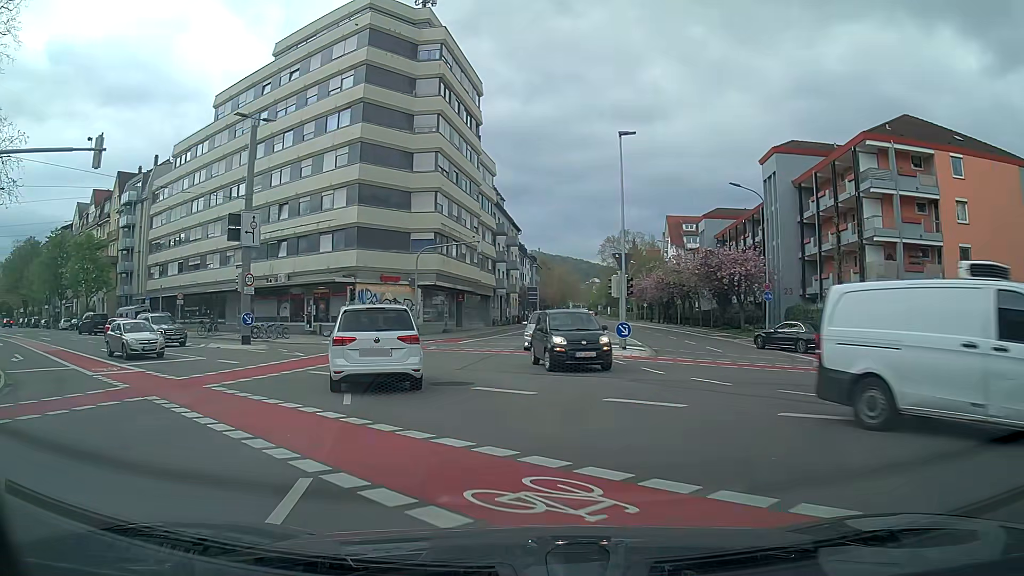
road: secondary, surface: asphalt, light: Day
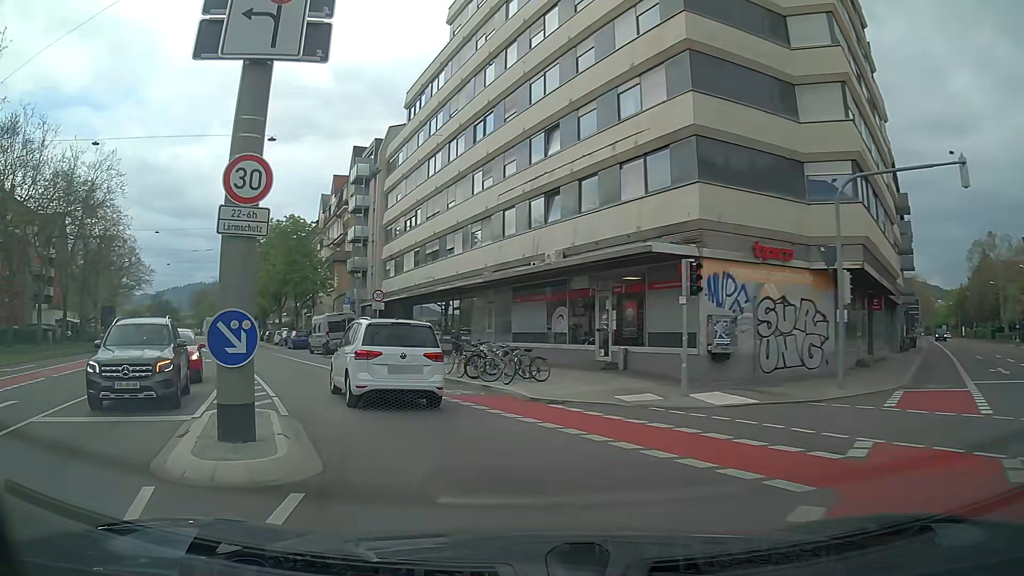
(-5.6, +23.5) m; -29°
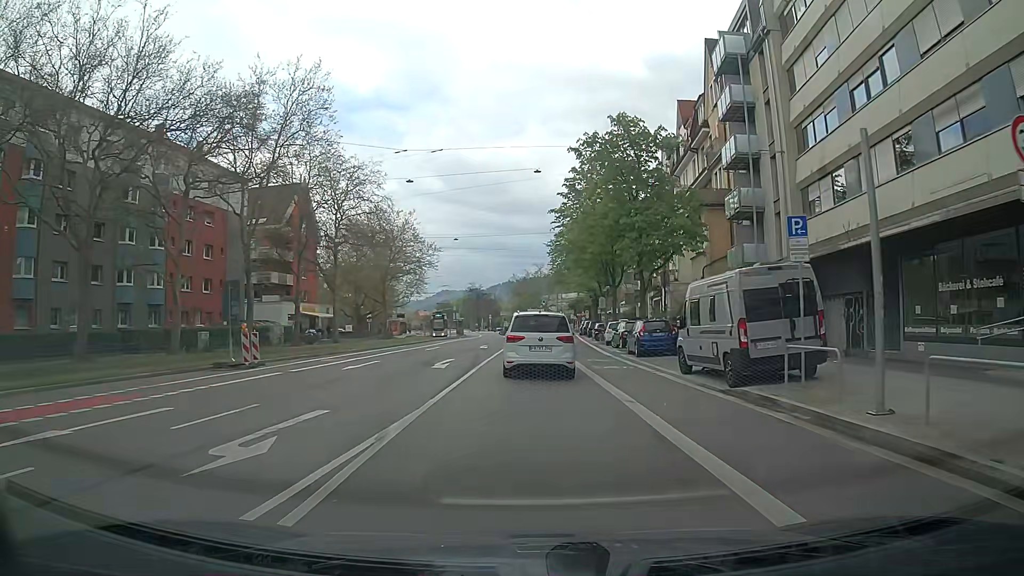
(-8.2, +24.7) m; -29°
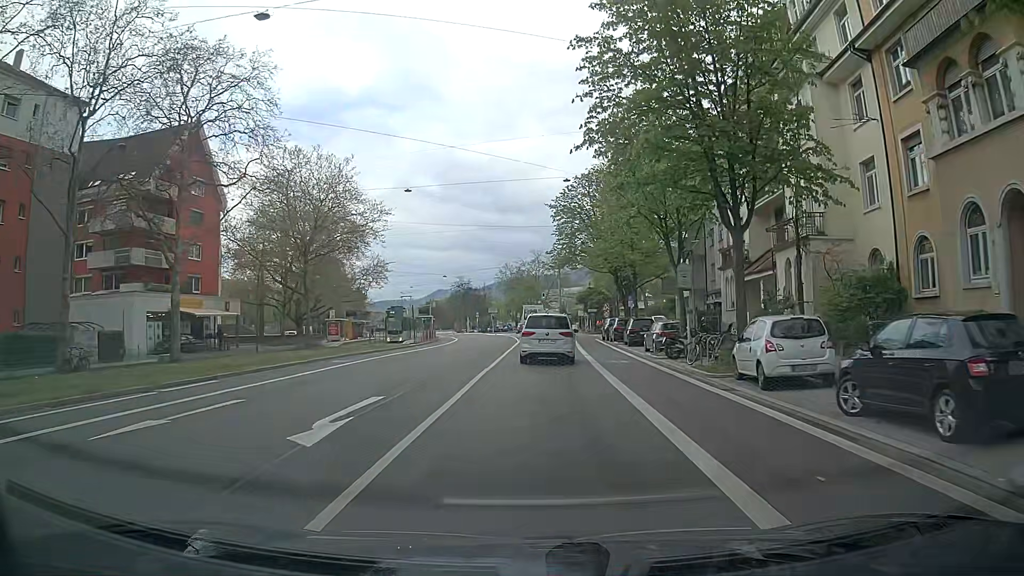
(+0.3, +28.7) m; 0°
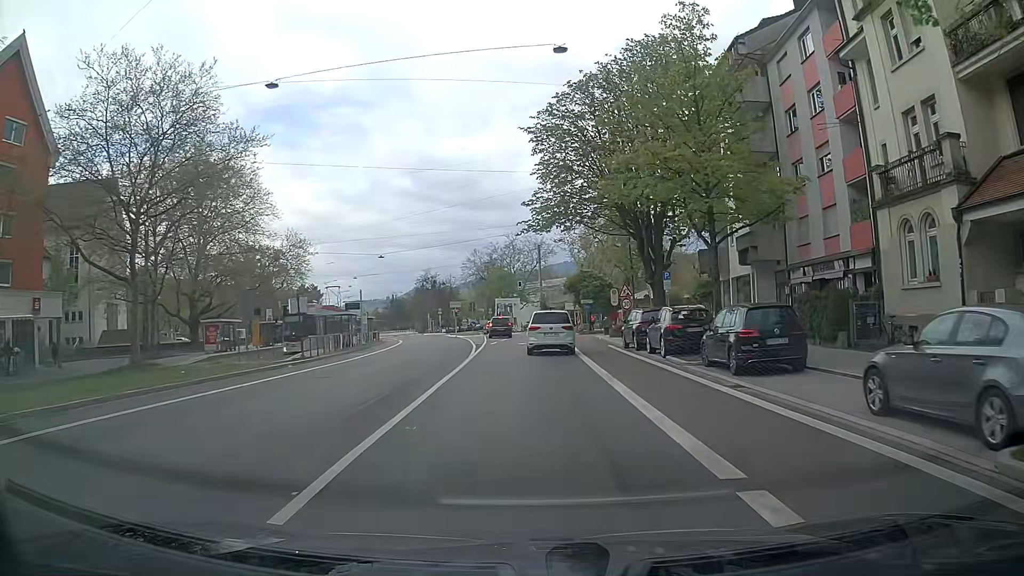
(+0.7, +22.9) m; +3°
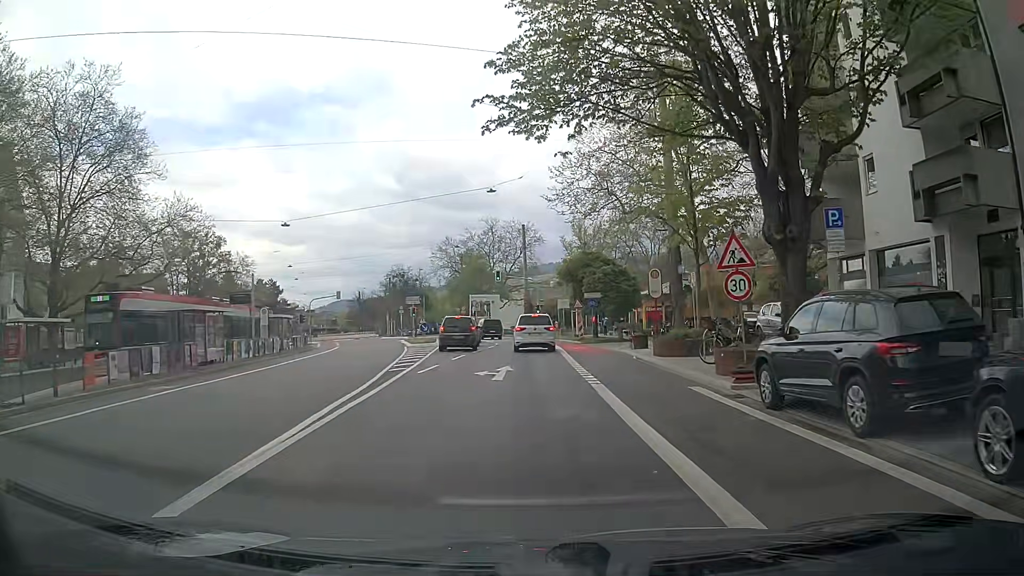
(+0.1, +19.9) m; +1°
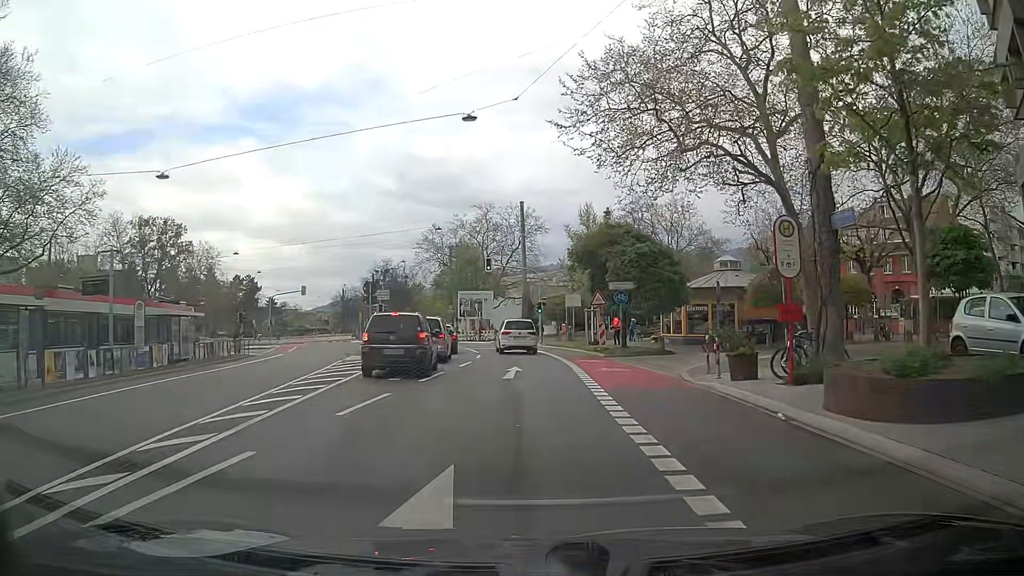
(+0.1, +13.9) m; 0°
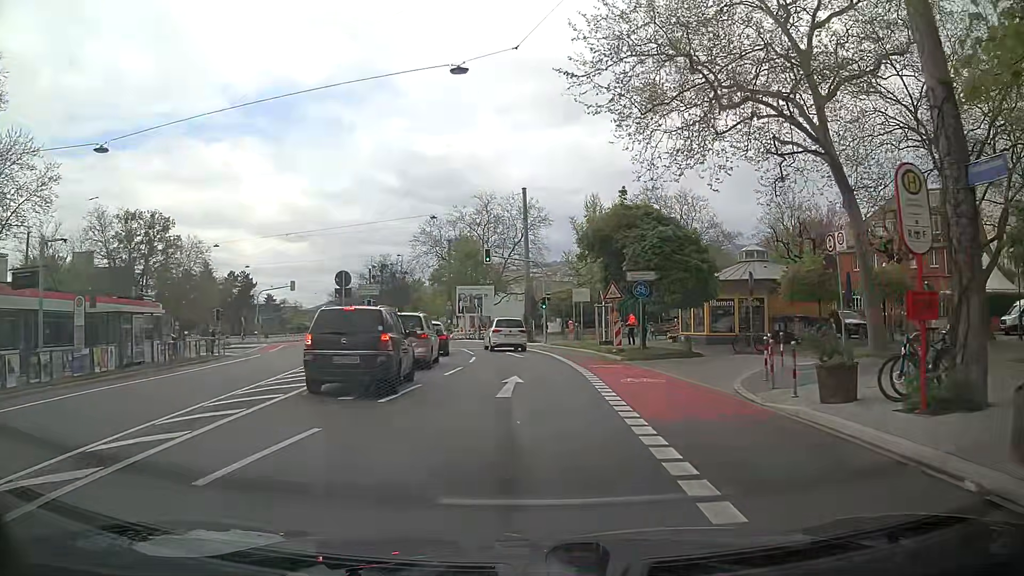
(0.0, +4.5) m; -1°
(0, +10) (0, +20) (-1, +30) (-2, +40) (-4, +50) (-8, +59) (-11, +68) (-15, +78) (-19, +87) (-23, +96) m
